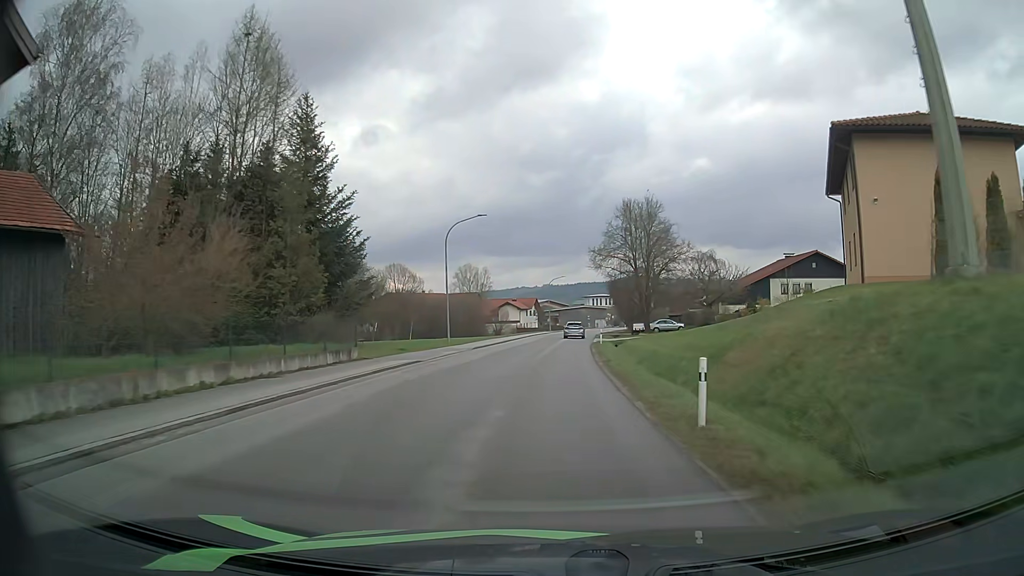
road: tertiary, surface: asphalt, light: Day
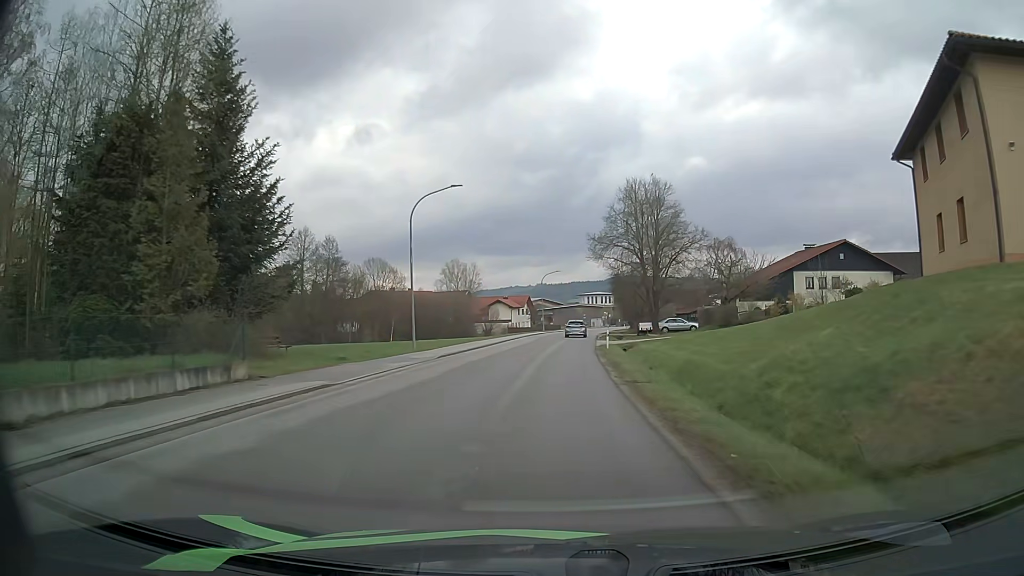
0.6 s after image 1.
(+0.1, +9.2) m; +1°
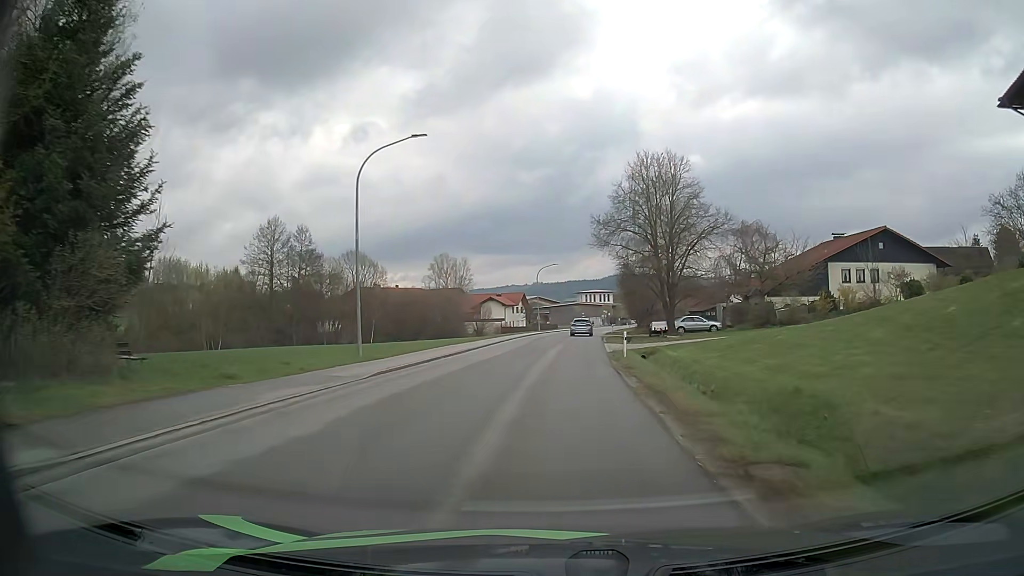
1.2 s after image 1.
(0.0, +9.2) m; 0°
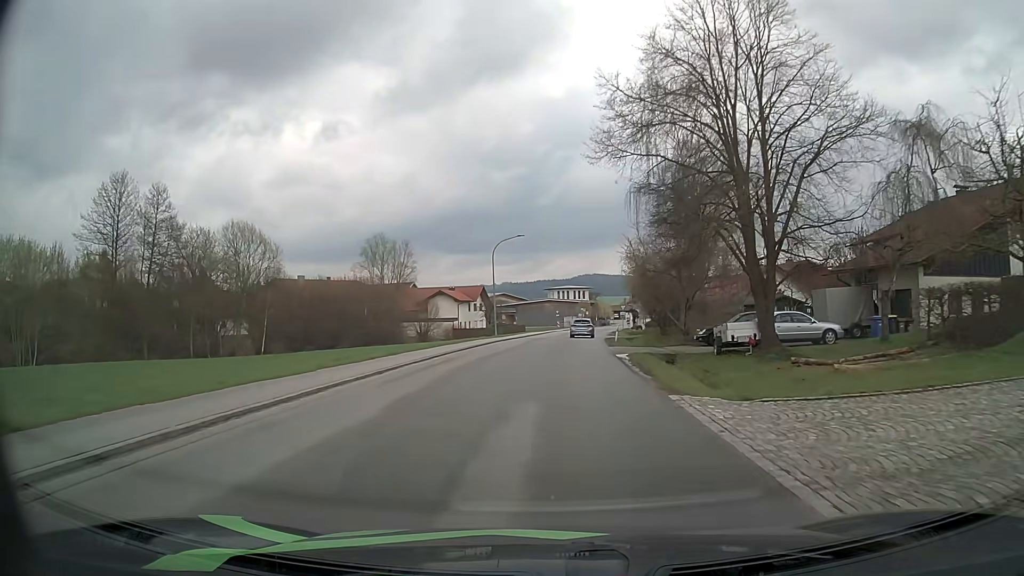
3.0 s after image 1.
(+0.6, +27.4) m; +3°
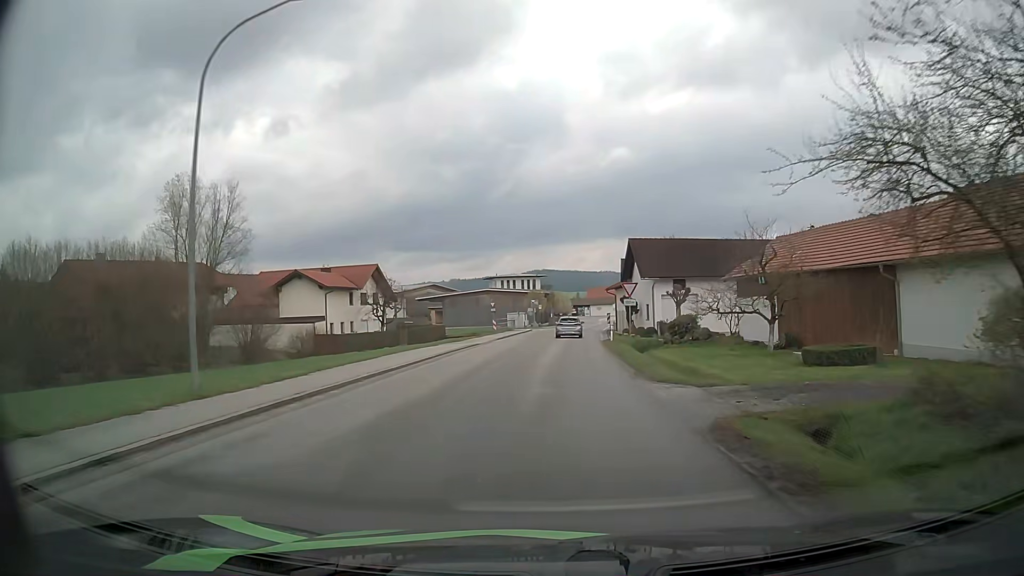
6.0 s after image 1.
(+1.7, +41.8) m; +4°
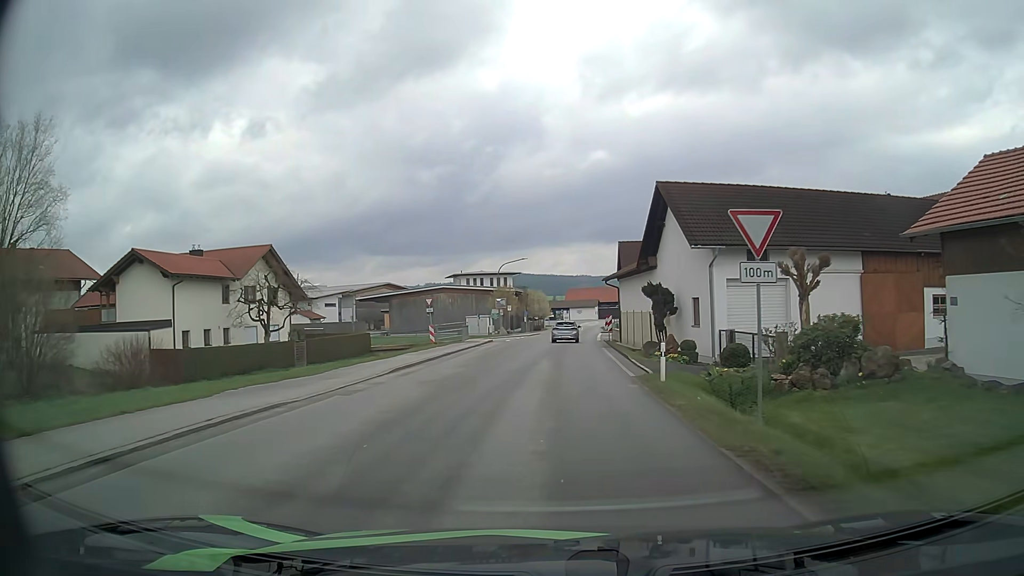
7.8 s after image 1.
(+0.5, +22.9) m; +2°
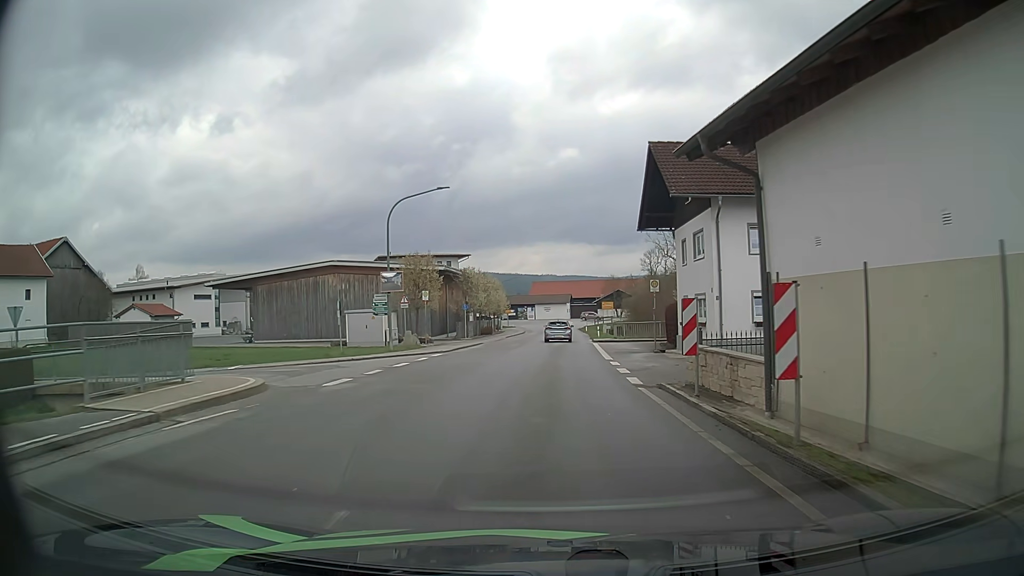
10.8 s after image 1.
(+0.8, +35.1) m; +2°
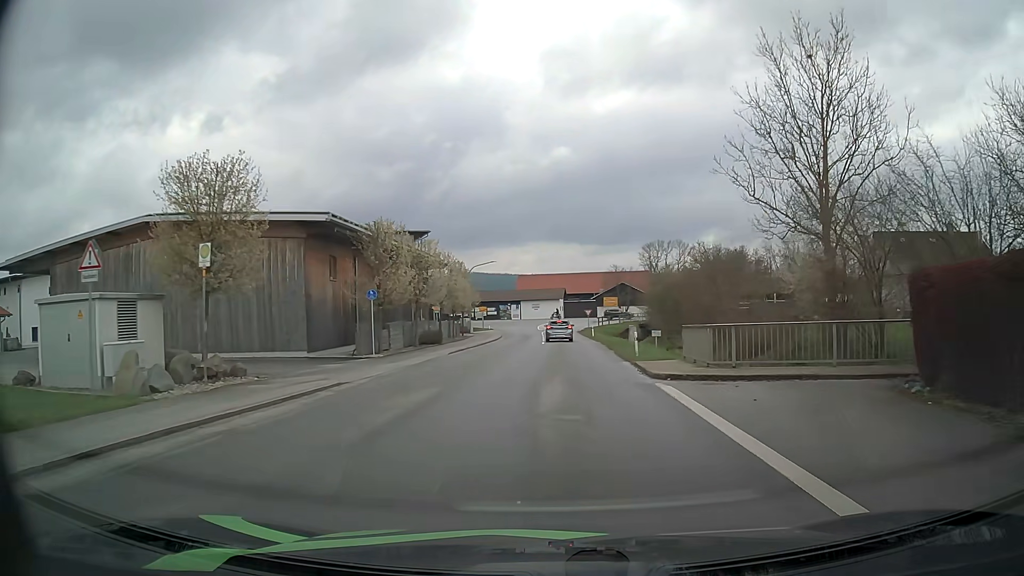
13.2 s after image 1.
(+0.4, +26.6) m; +1°
